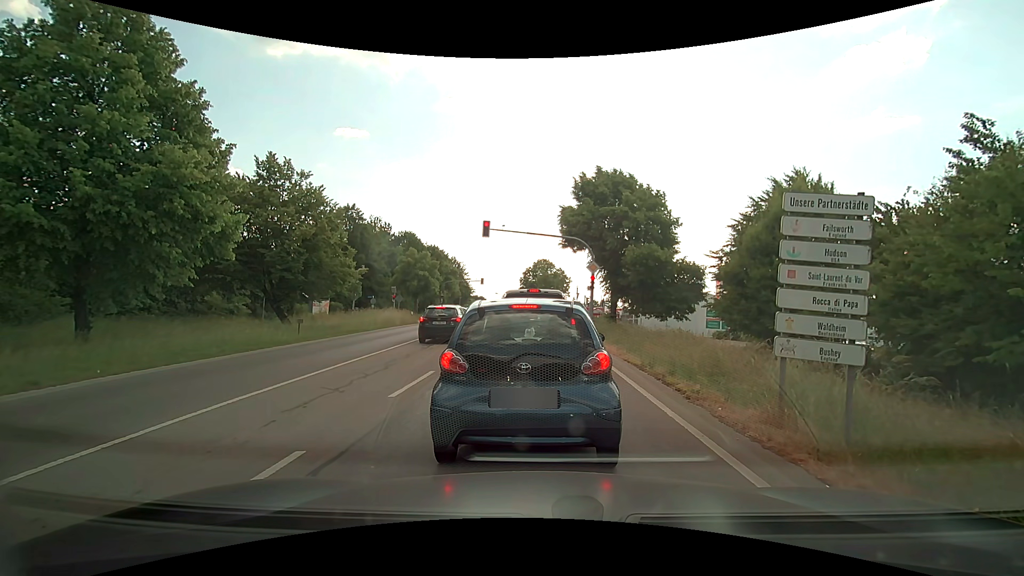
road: secondary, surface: asphalt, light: Day
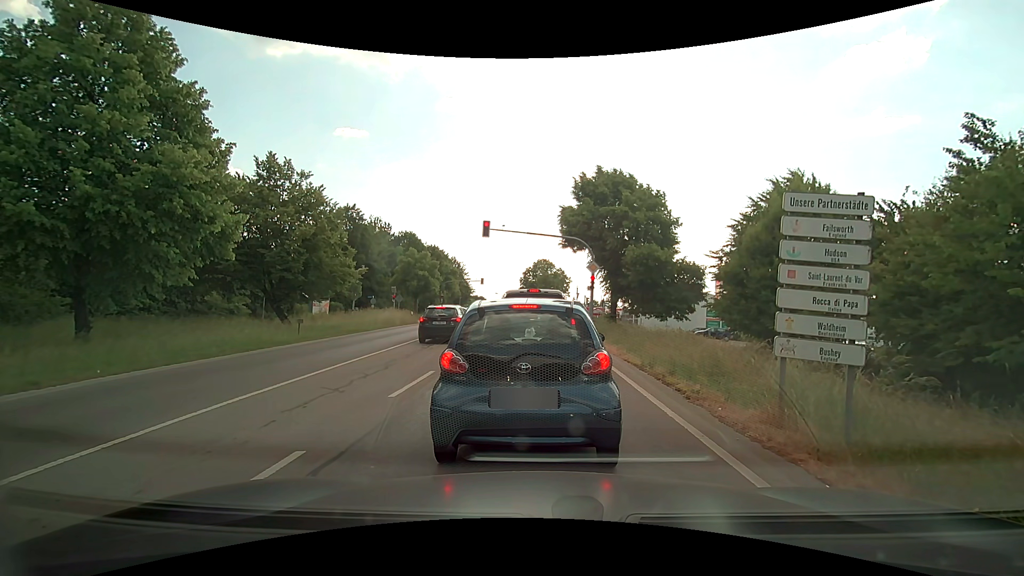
(0.0, 0.0) m; 0°
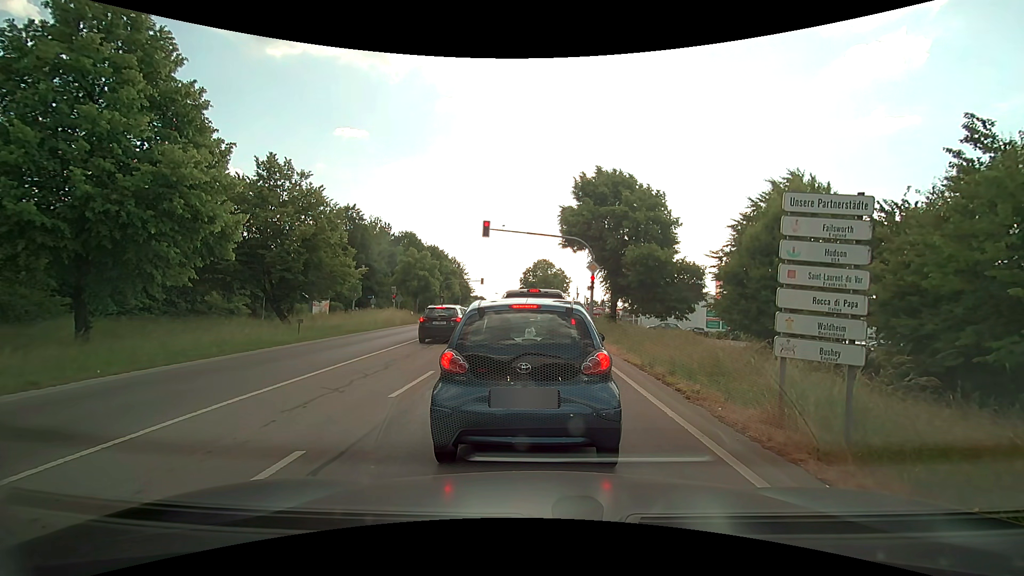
(0.0, 0.0) m; 0°
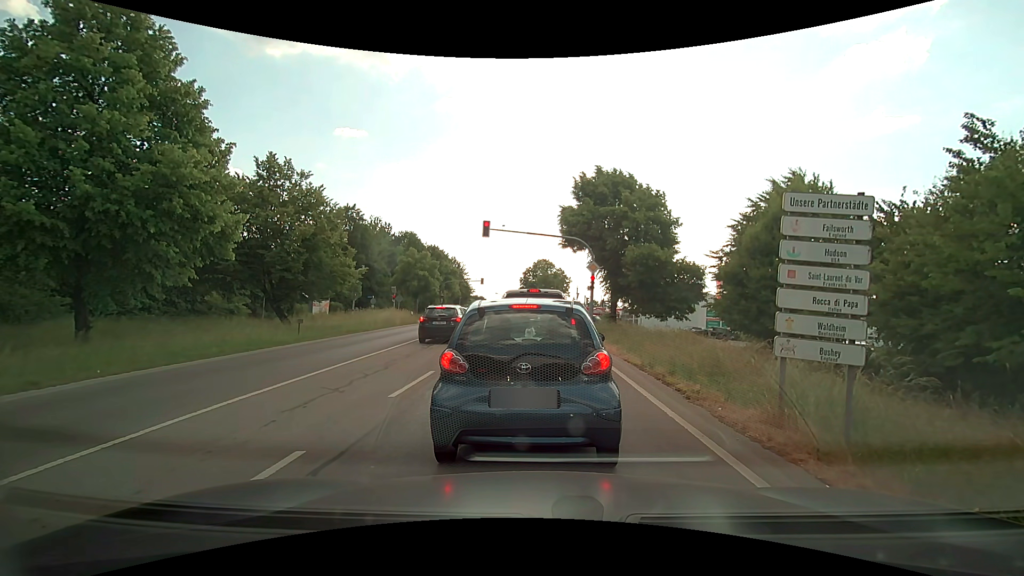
(0.0, 0.0) m; 0°
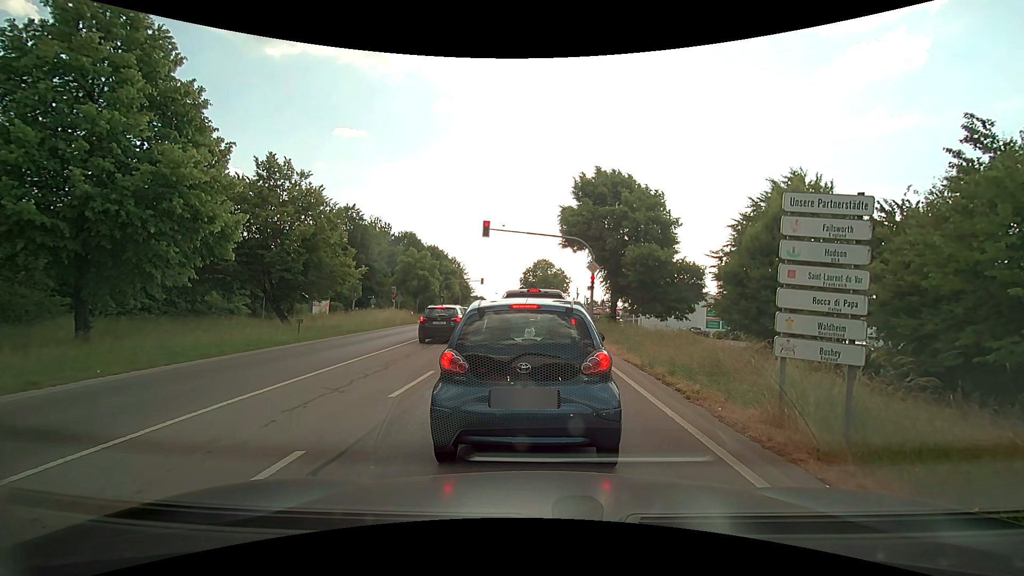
(0.0, 0.0) m; 0°
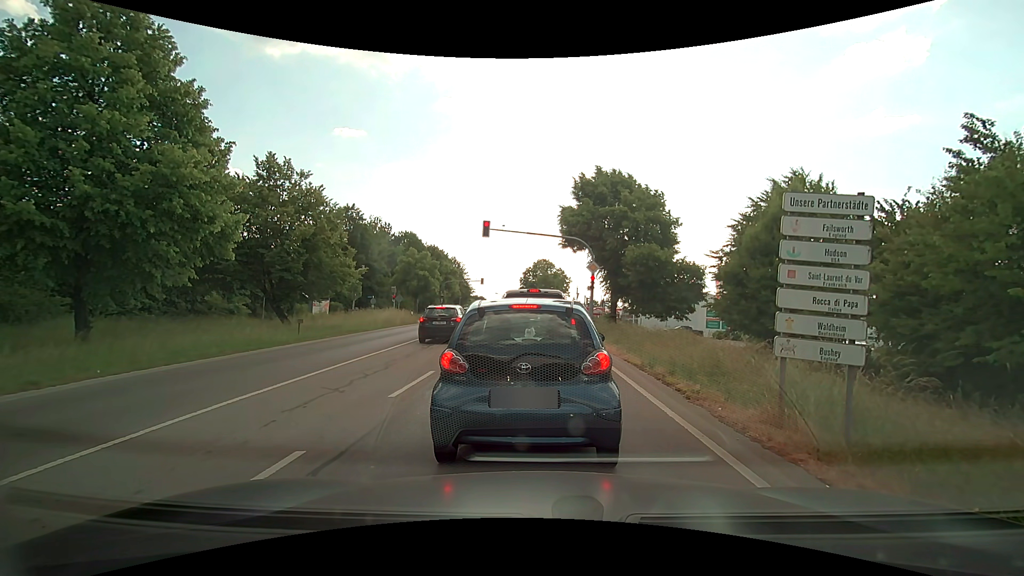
(0.0, 0.0) m; 0°
